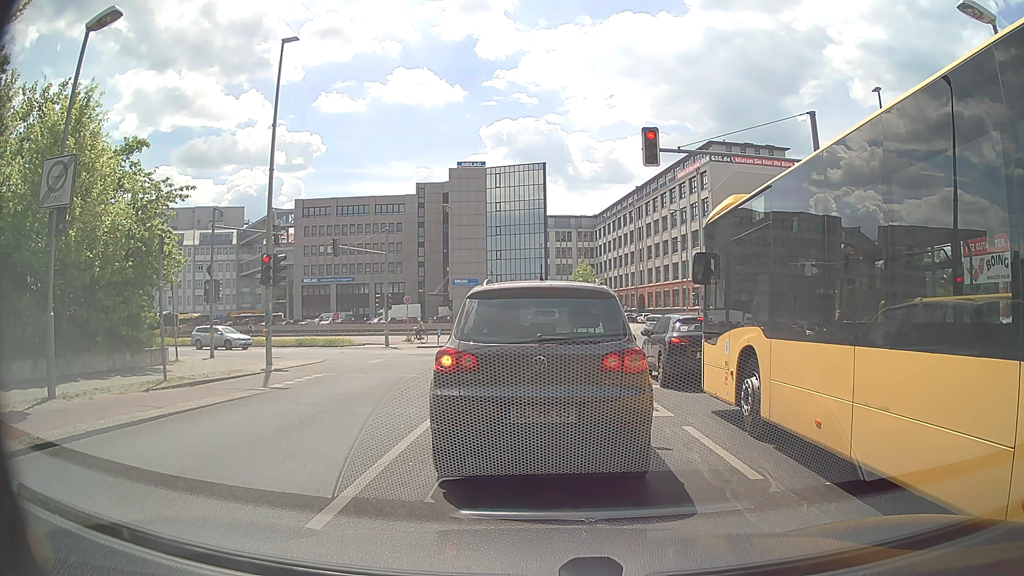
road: unclassified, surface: asphalt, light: Day
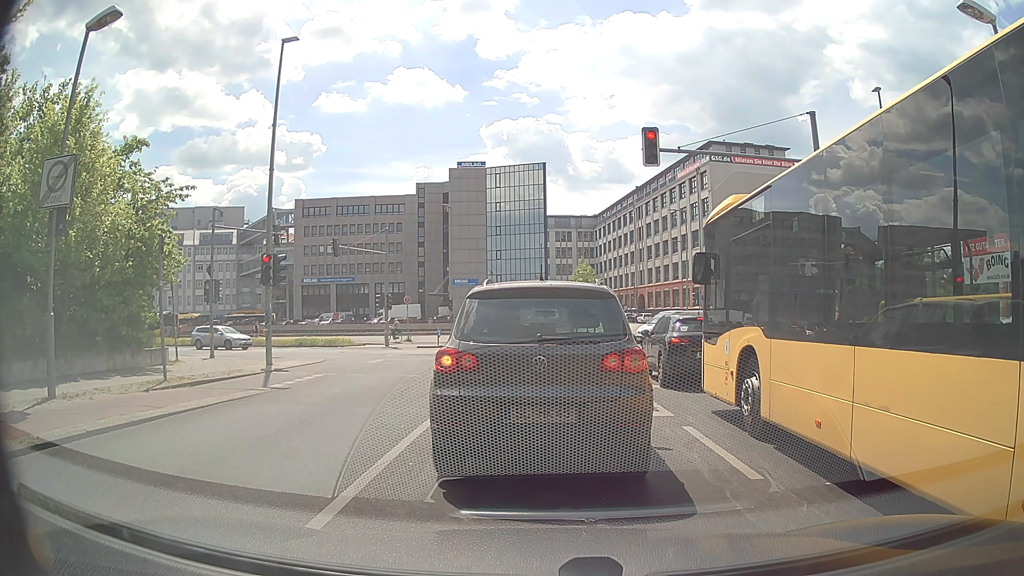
(0.0, 0.0) m; 0°
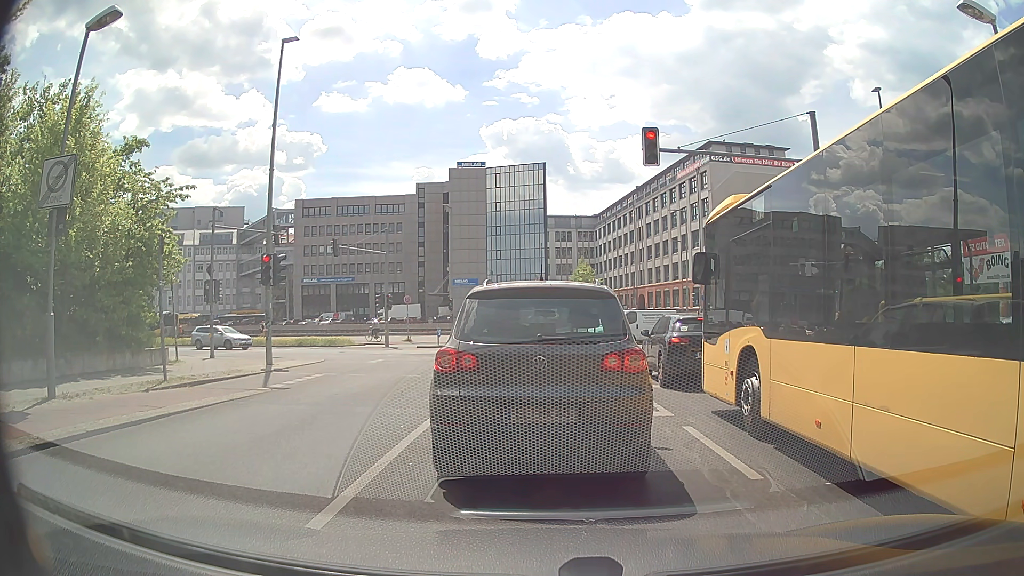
(0.0, 0.0) m; 0°
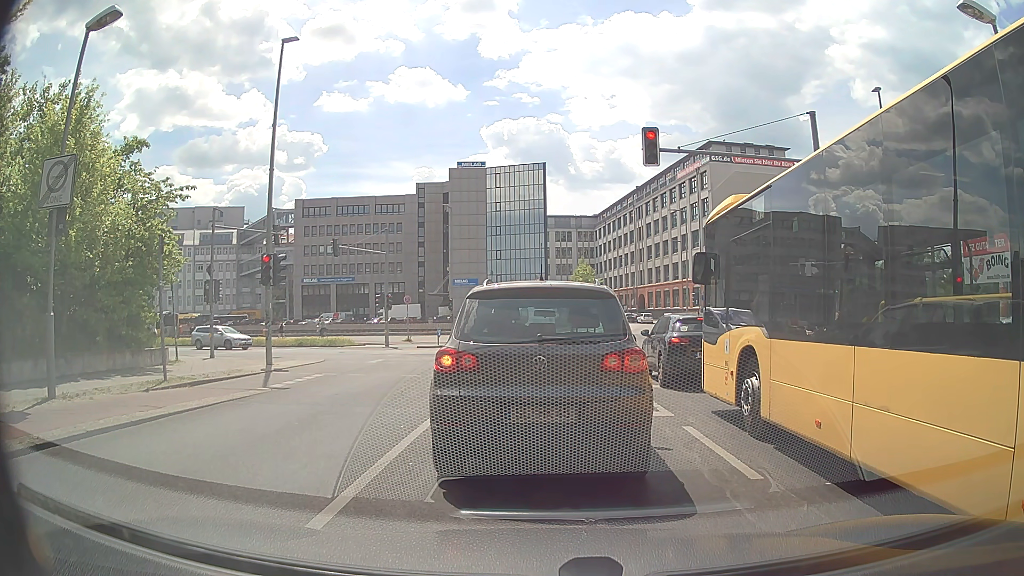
(0.0, 0.0) m; 0°
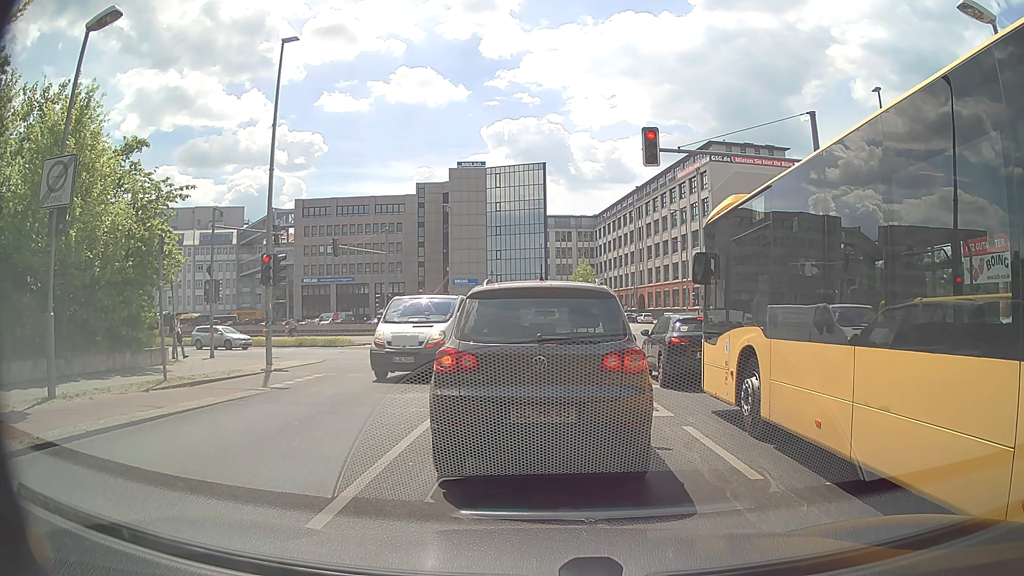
(0.0, 0.0) m; 0°
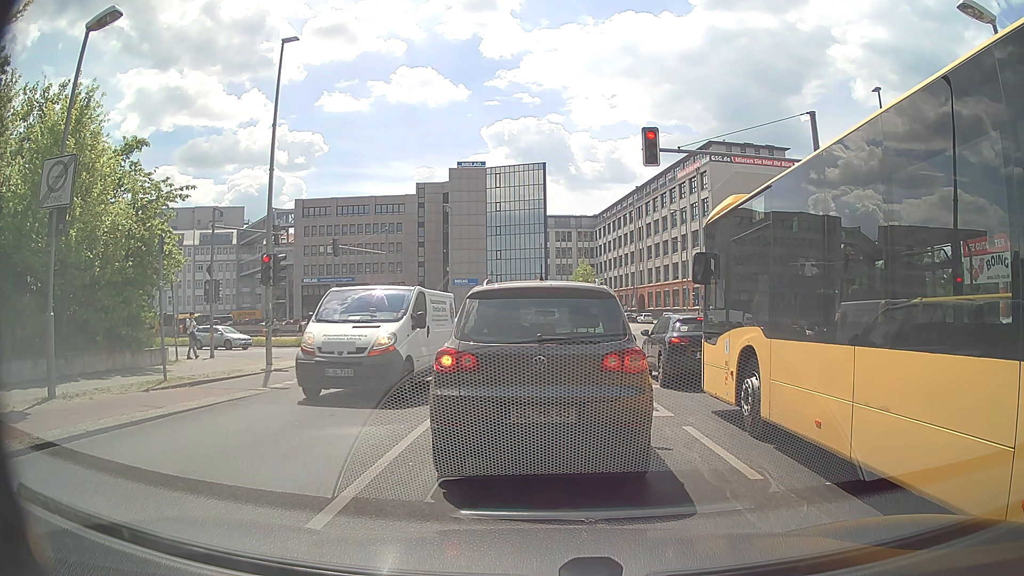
(0.0, 0.0) m; 0°
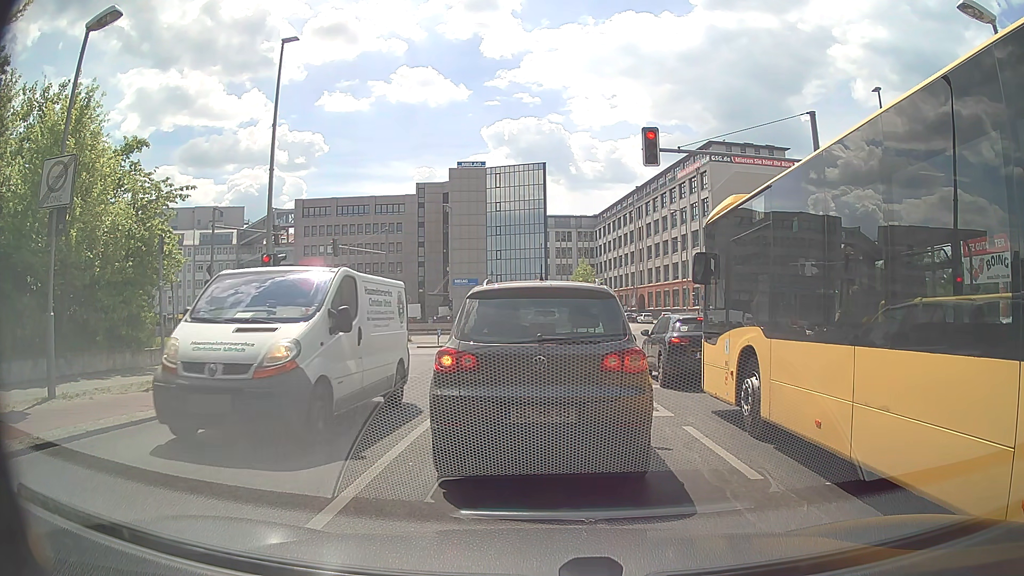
(0.0, 0.0) m; 0°
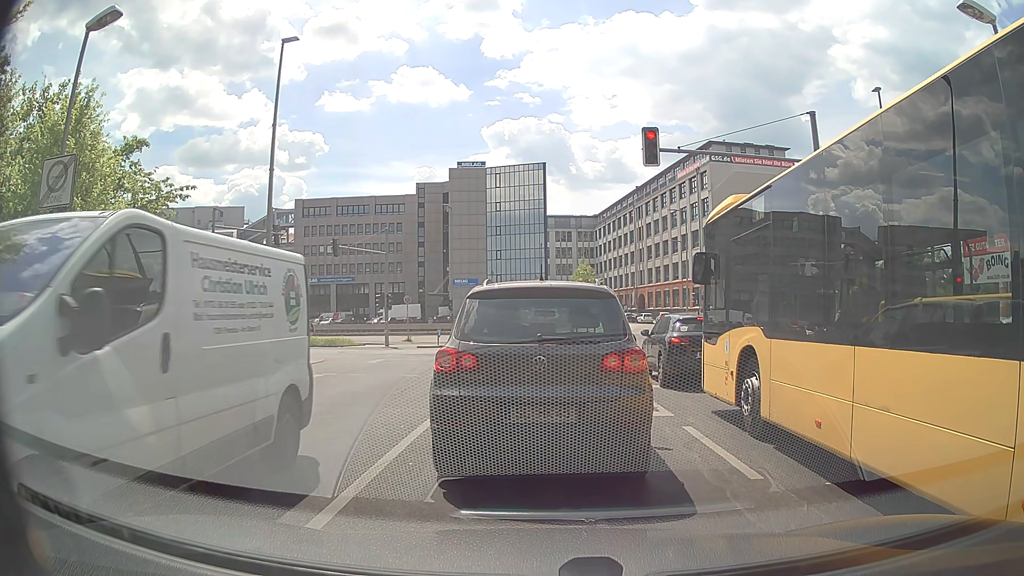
(0.0, 0.0) m; 0°
(0, +10) (-1, +20) (0, +30) (-1, +40) (-8, +47) (-17, +51) (-27, +53) (-37, +56) (-46, +58) (-56, +61) m
